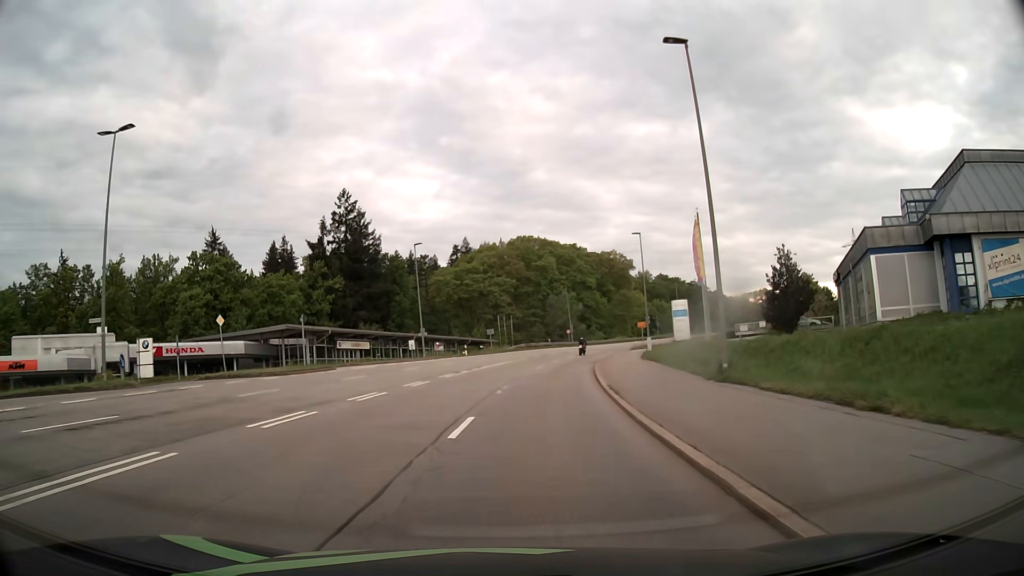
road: secondary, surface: asphalt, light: Day
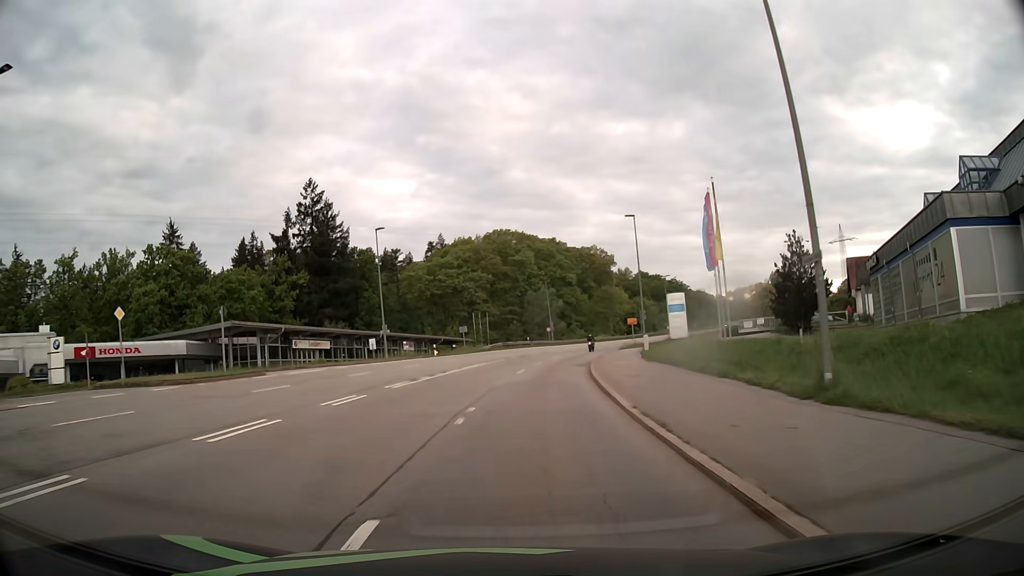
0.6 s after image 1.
(+0.1, +7.6) m; +2°
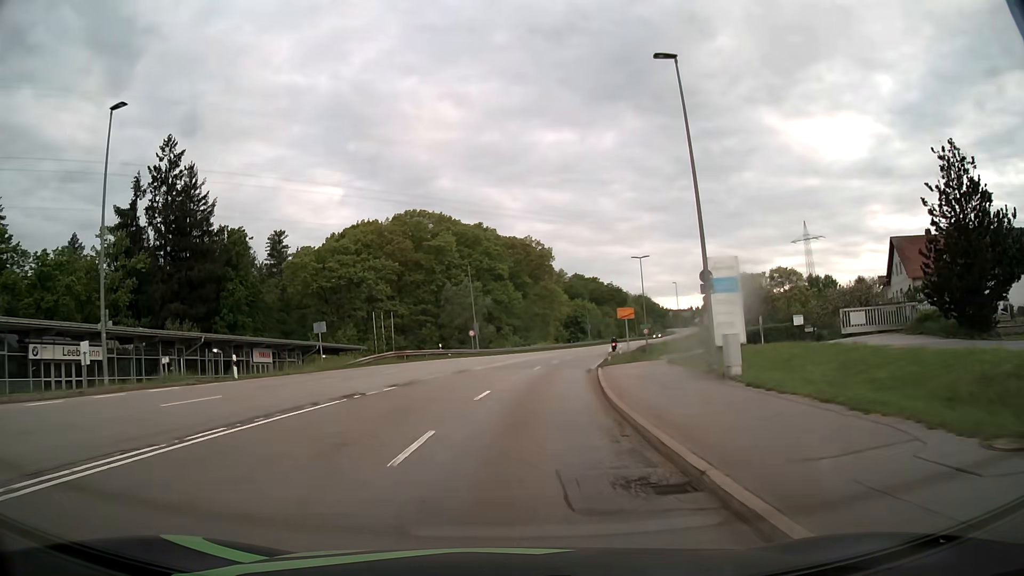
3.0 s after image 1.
(+1.8, +30.6) m; +6°
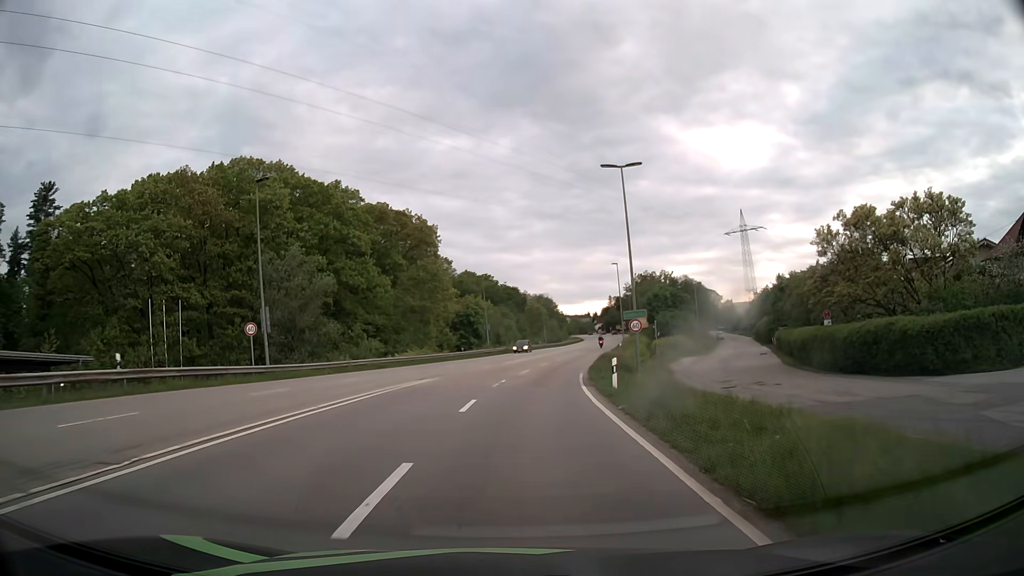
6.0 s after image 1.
(+2.9, +38.1) m; +10°
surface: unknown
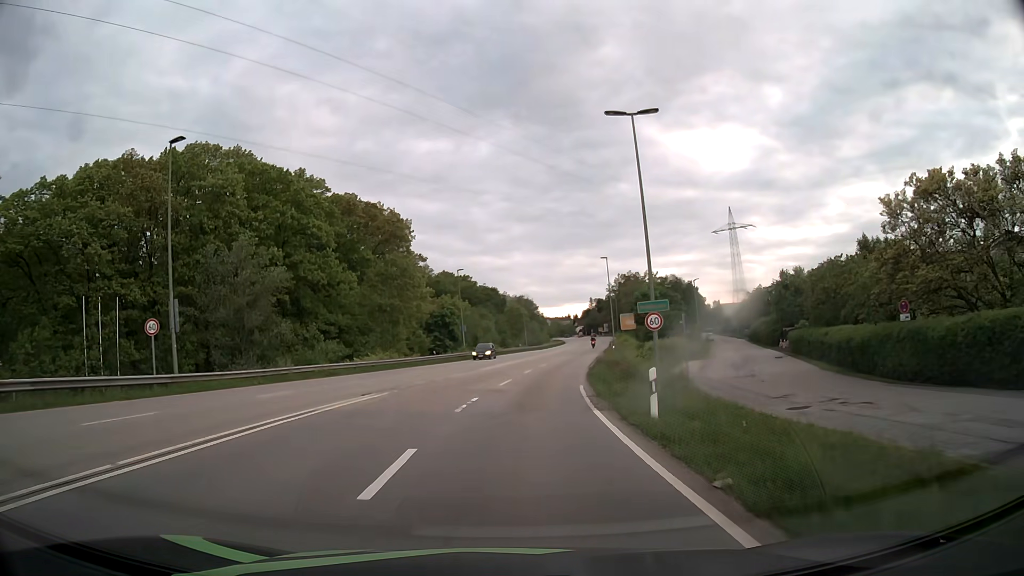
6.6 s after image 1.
(+0.1, +7.9) m; +1°
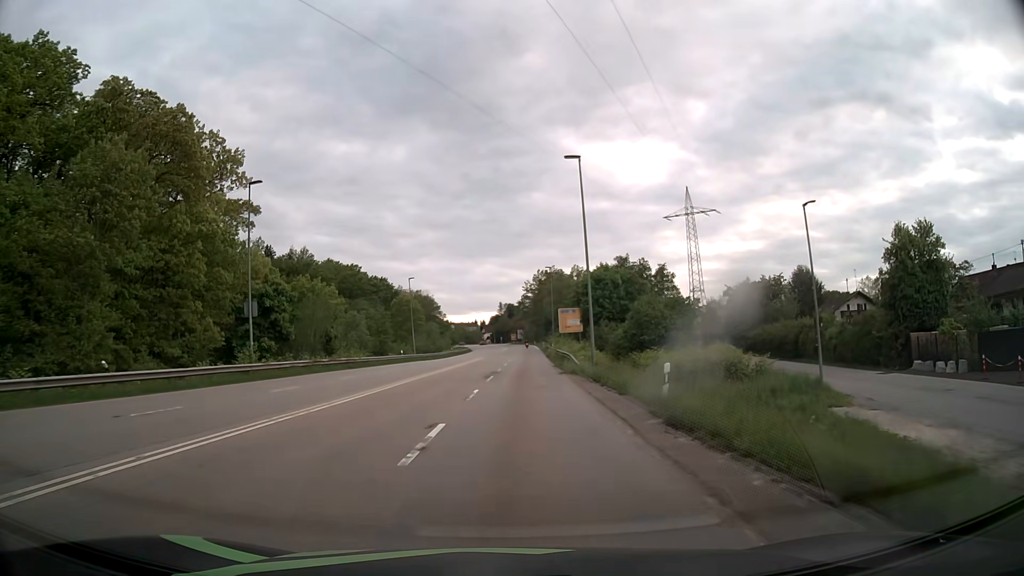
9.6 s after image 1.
(+3.1, +42.2) m; +8°
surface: asphalt
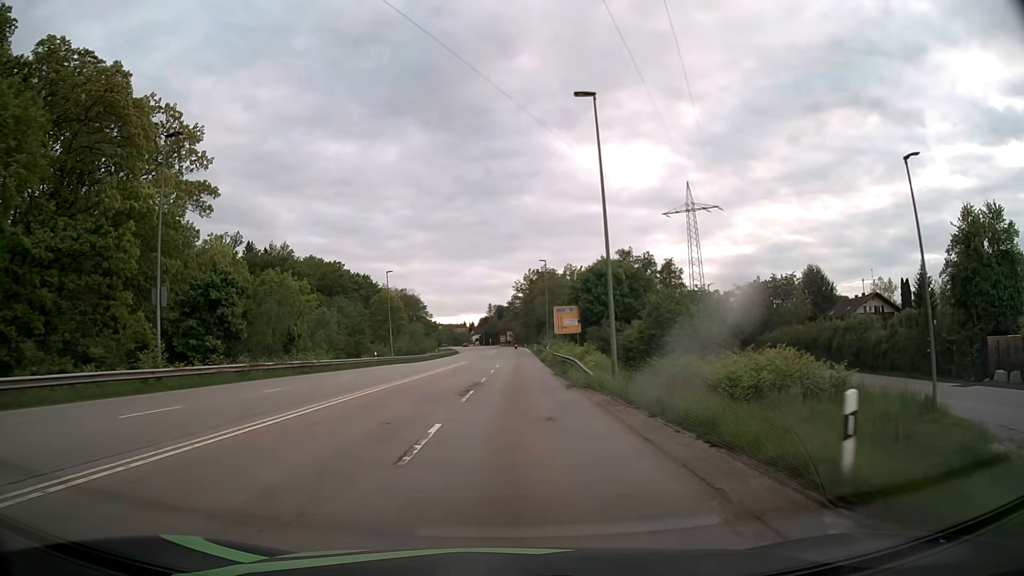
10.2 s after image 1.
(0.0, +8.8) m; +1°
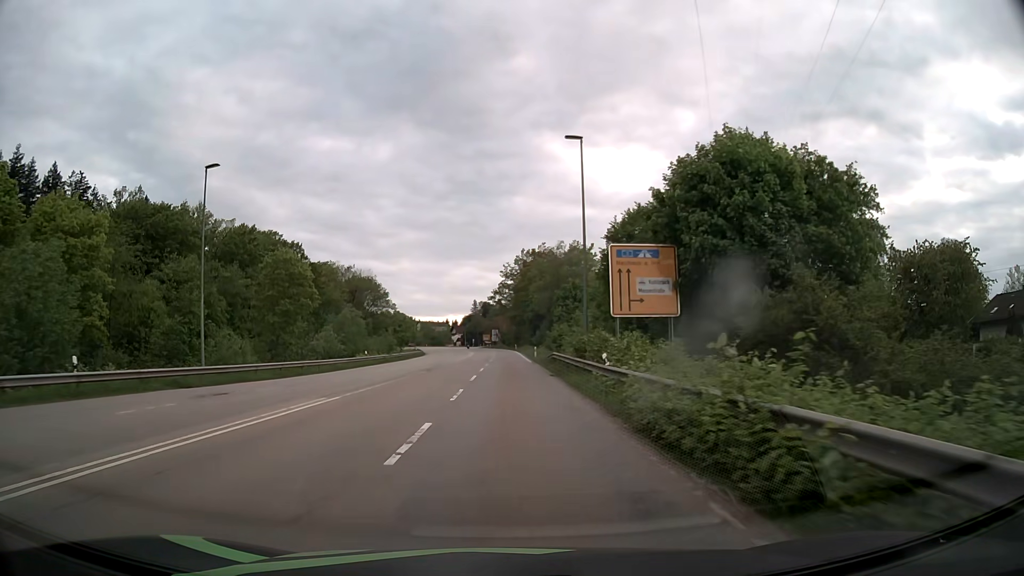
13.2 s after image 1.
(+0.7, +44.6) m; +1°
(0, +10) (0, +20) (0, +30) (0, +40) (0, +50) (0, +60) (0, +70) (0, +80) (0, +90) (-1, +100) m
